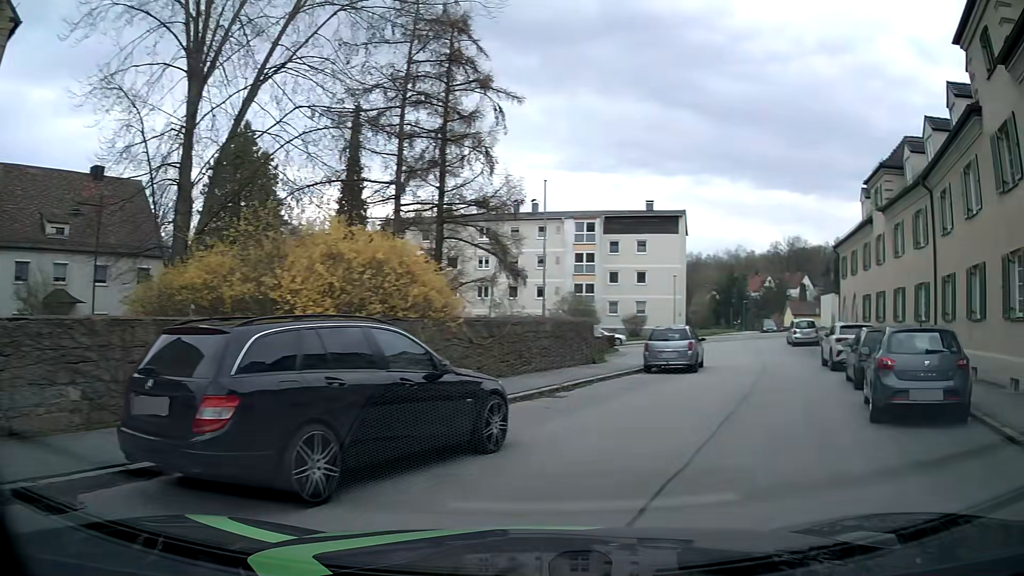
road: tertiary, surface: asphalt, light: Day
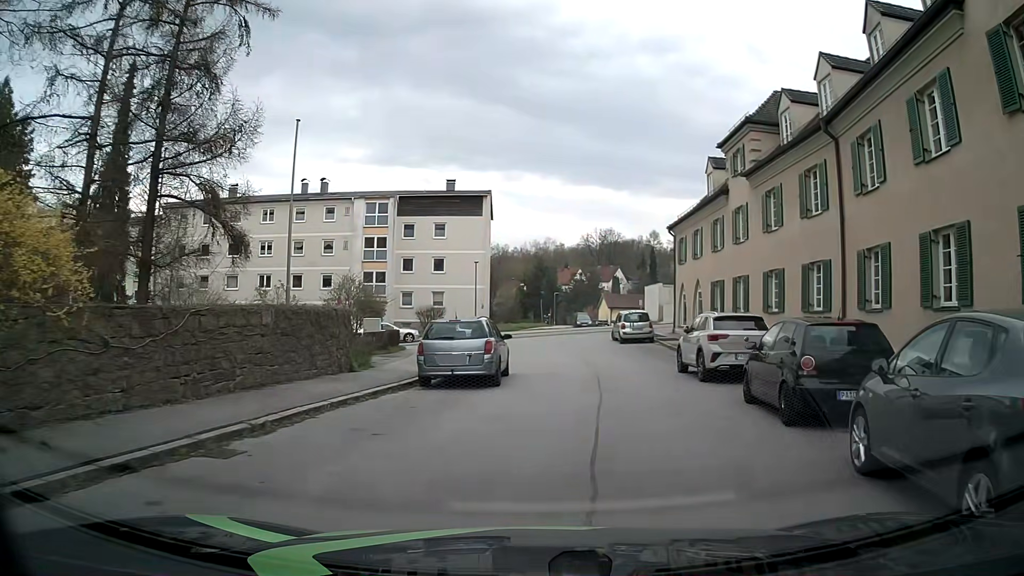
(+1.8, +6.9) m; +22°
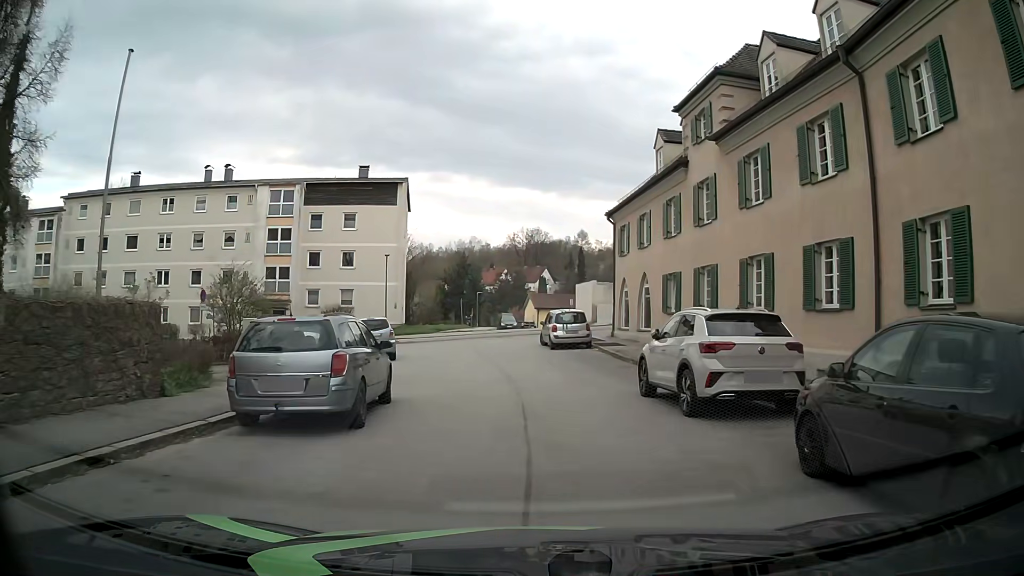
(+0.3, +5.6) m; +6°
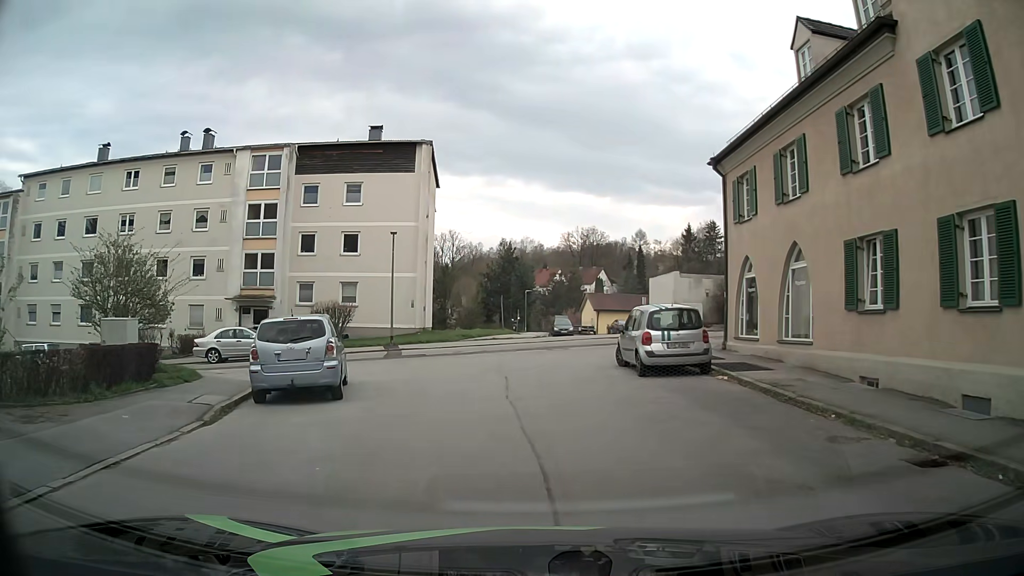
(-0.2, +12.1) m; -3°
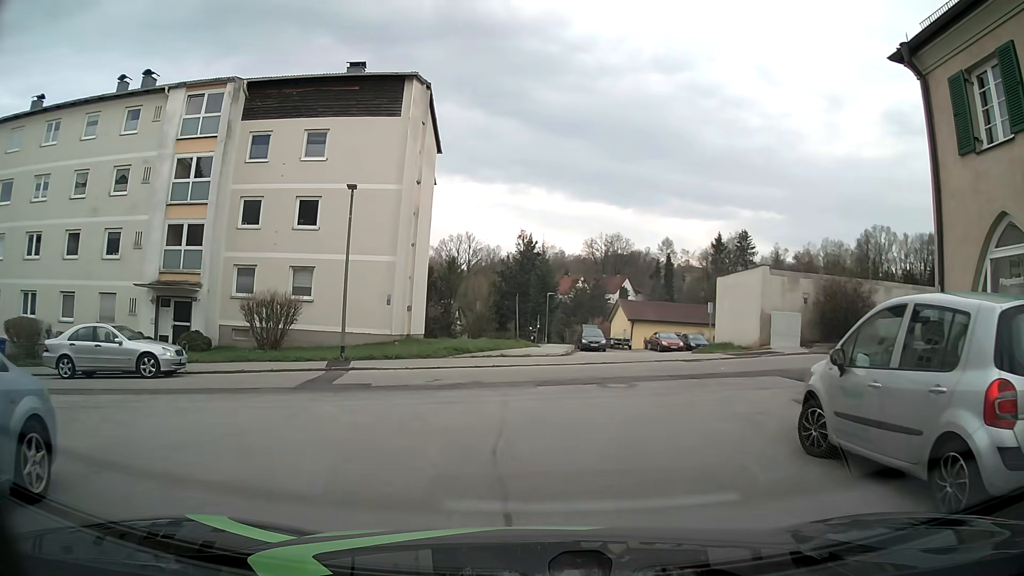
(-0.6, +11.0) m; -2°
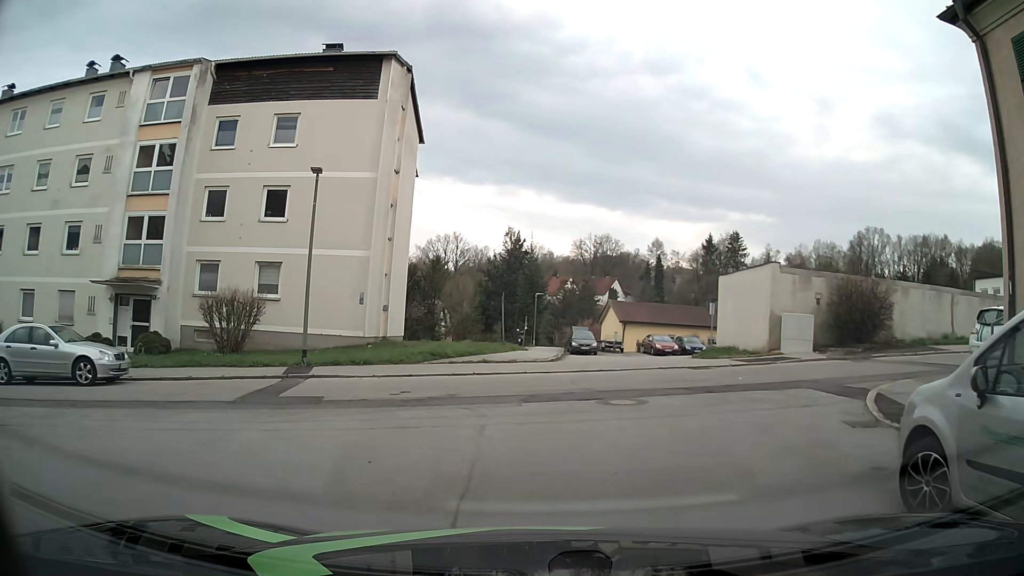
(0.0, +2.3) m; 0°
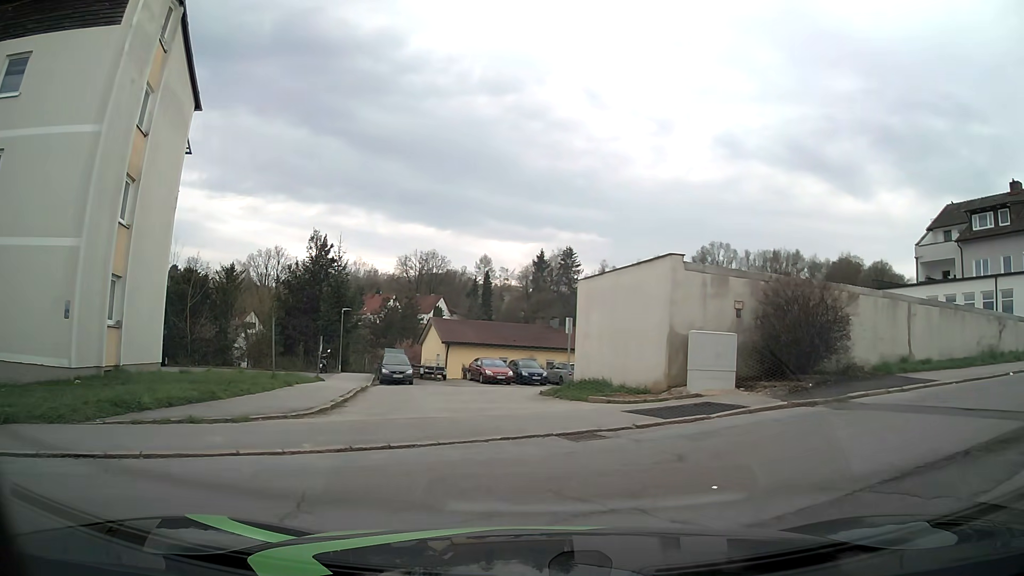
(+0.9, +8.2) m; +14°
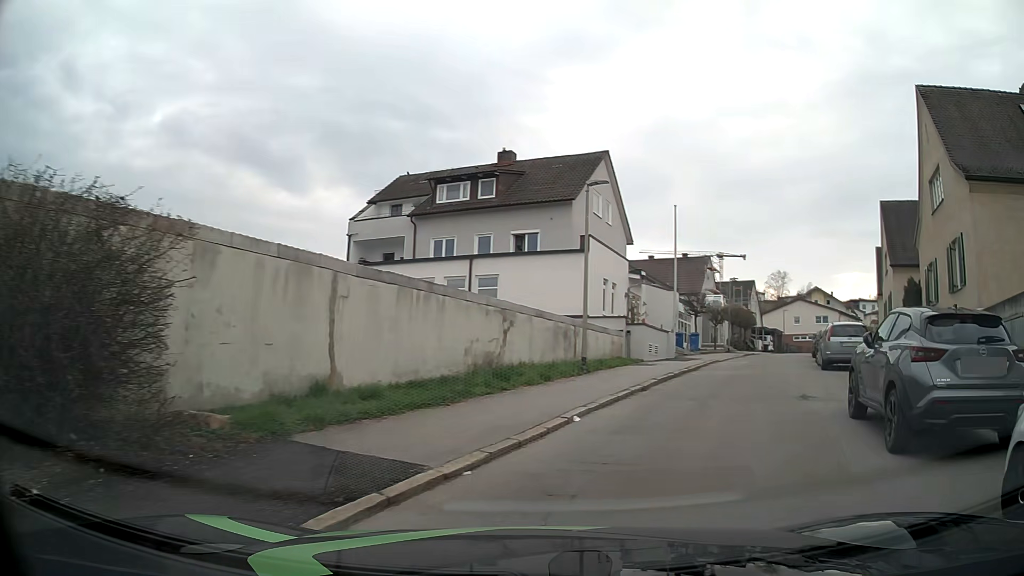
(+4.4, +9.9) m; +52°
